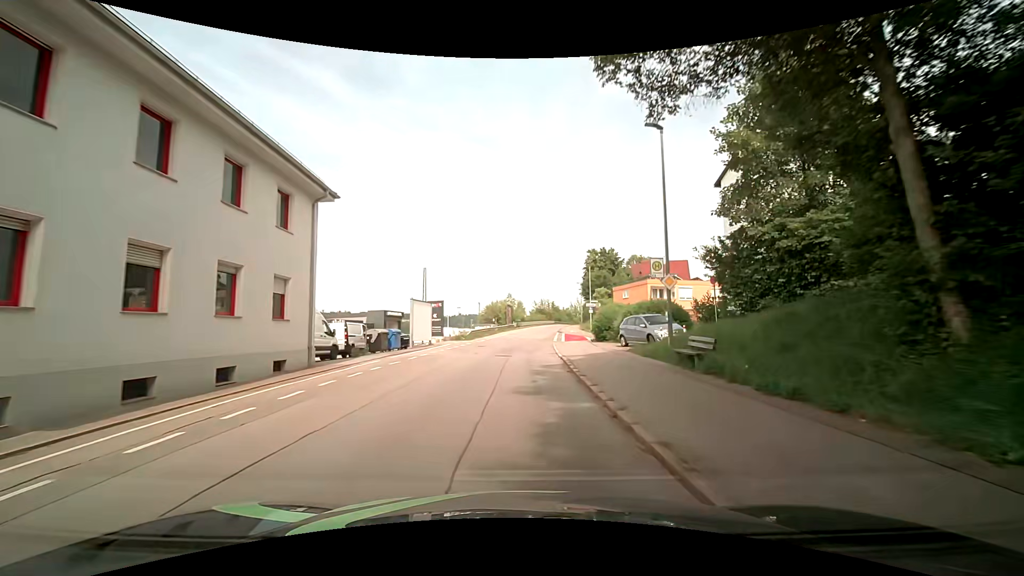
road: residential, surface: asphalt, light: Day
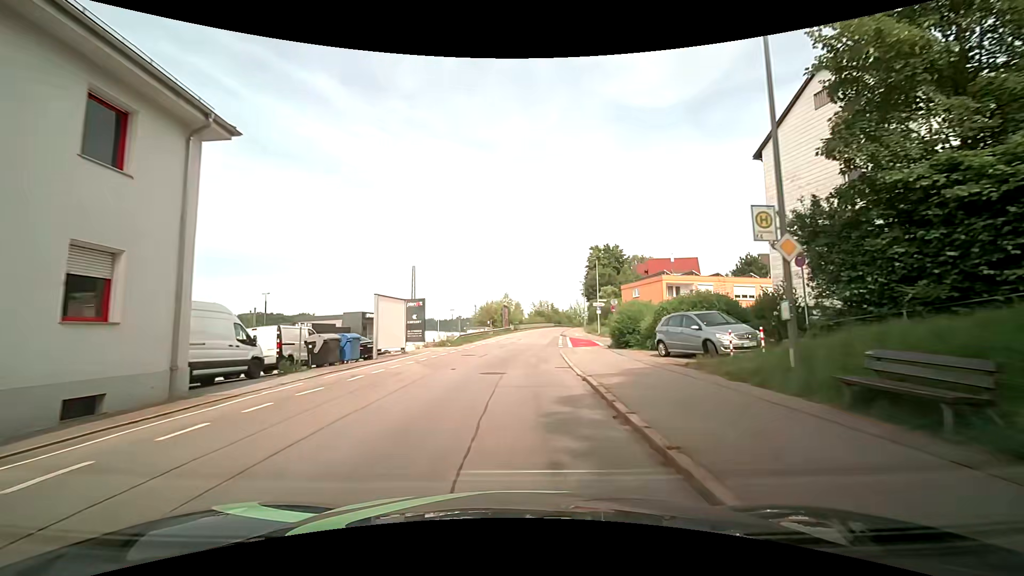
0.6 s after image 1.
(-0.2, +7.5) m; -1°
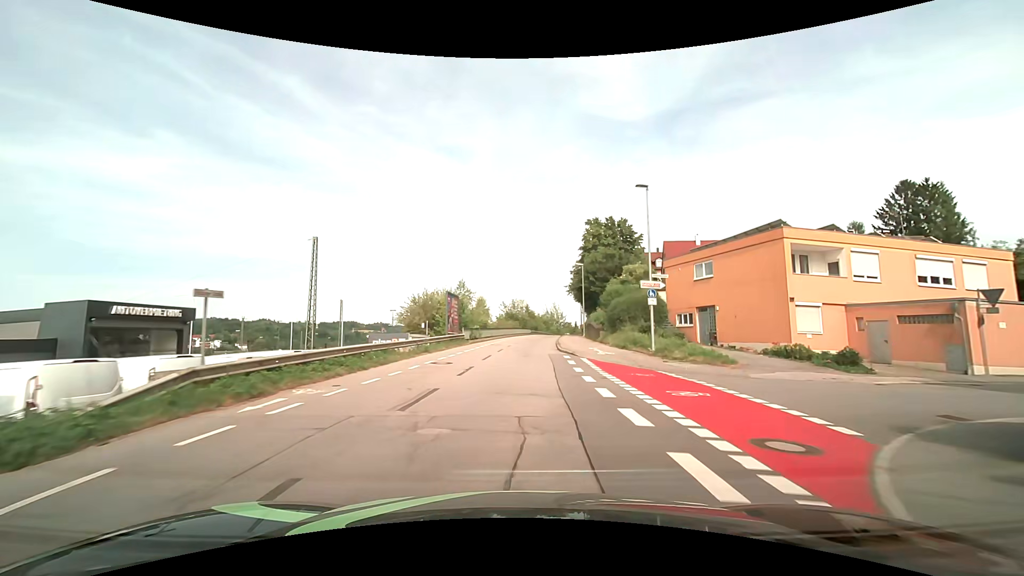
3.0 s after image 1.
(+0.7, +29.8) m; +4°
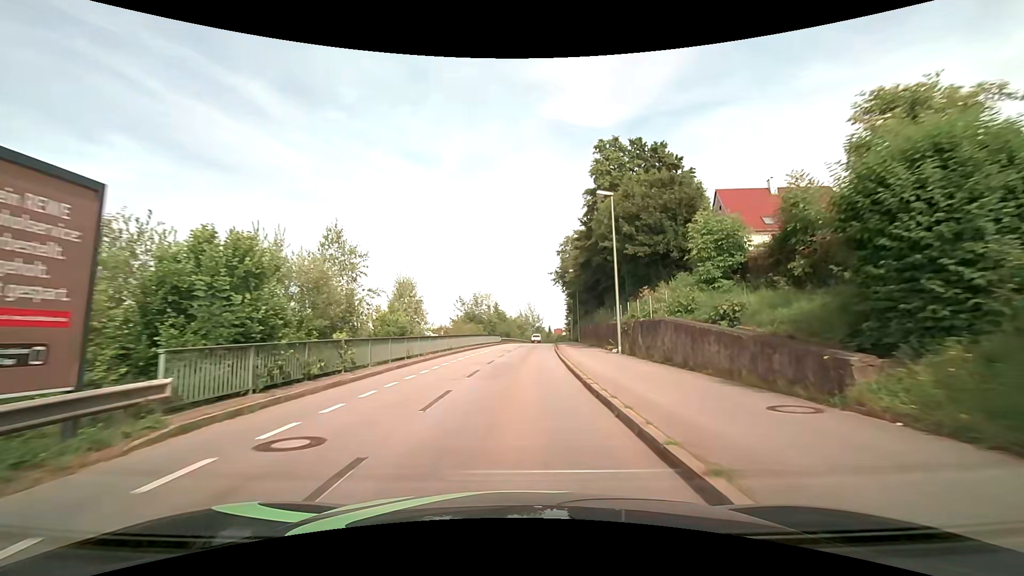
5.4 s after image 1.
(+0.6, +29.7) m; +3°
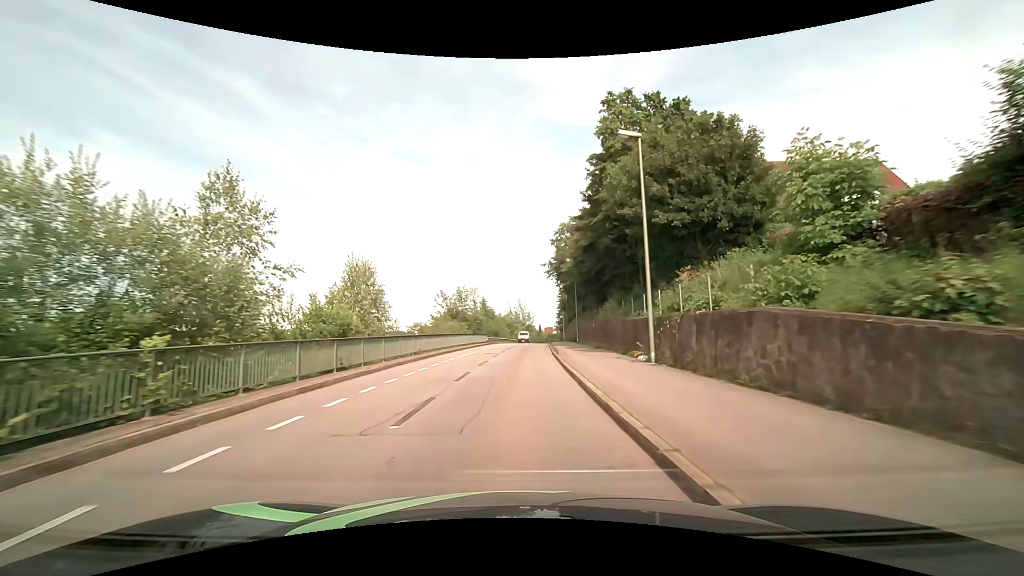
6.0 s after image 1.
(+0.1, +7.4) m; +1°
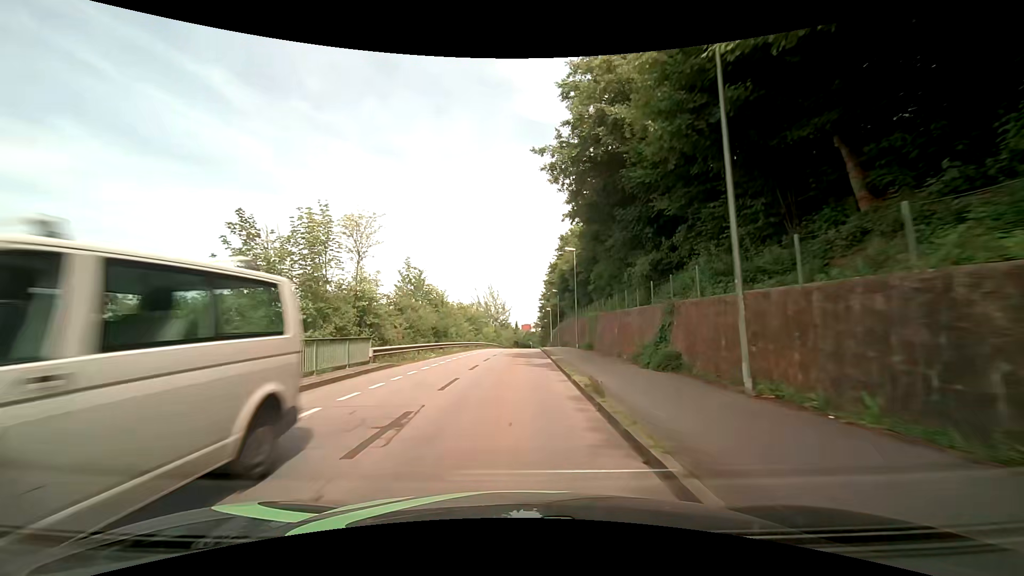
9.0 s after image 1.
(+0.9, +37.6) m; +3°
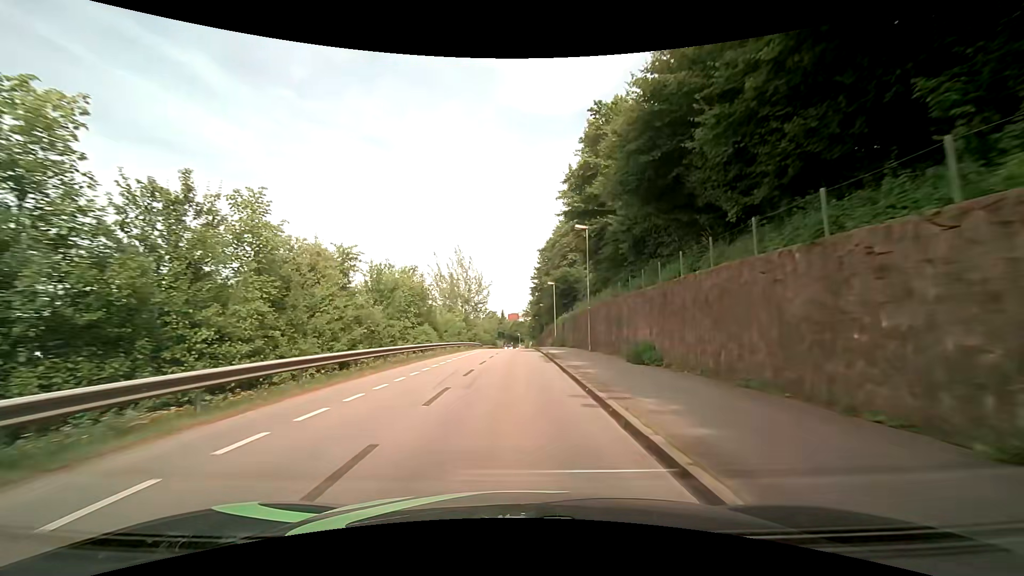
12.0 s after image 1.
(+0.1, +38.3) m; +1°
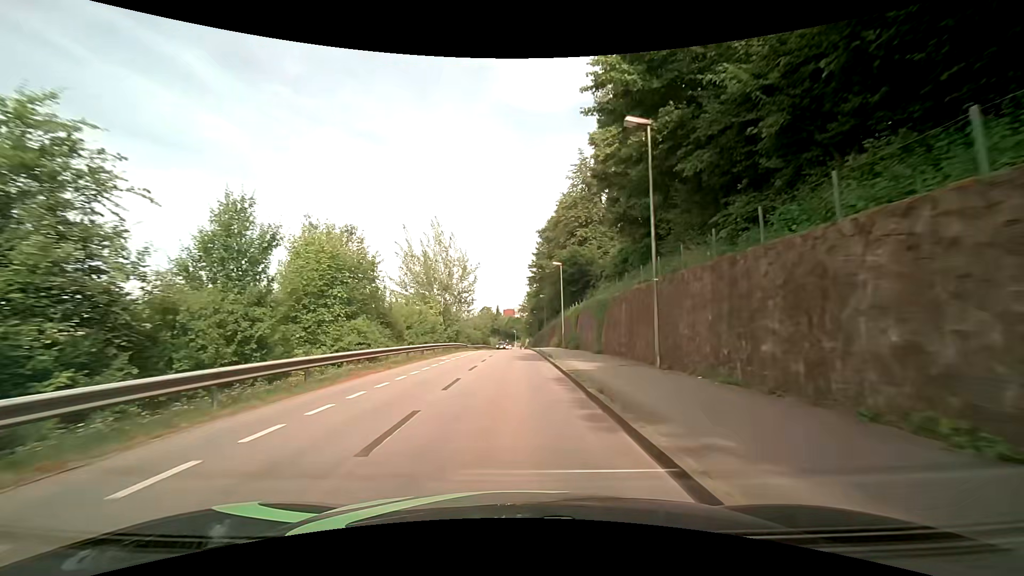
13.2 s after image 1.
(0.0, +15.5) m; 0°
(0, +10) (0, +20) (0, +30) (0, +40) (0, +50) (0, +60) (0, +70) (0, +80) (0, +90) (0, +100) m
